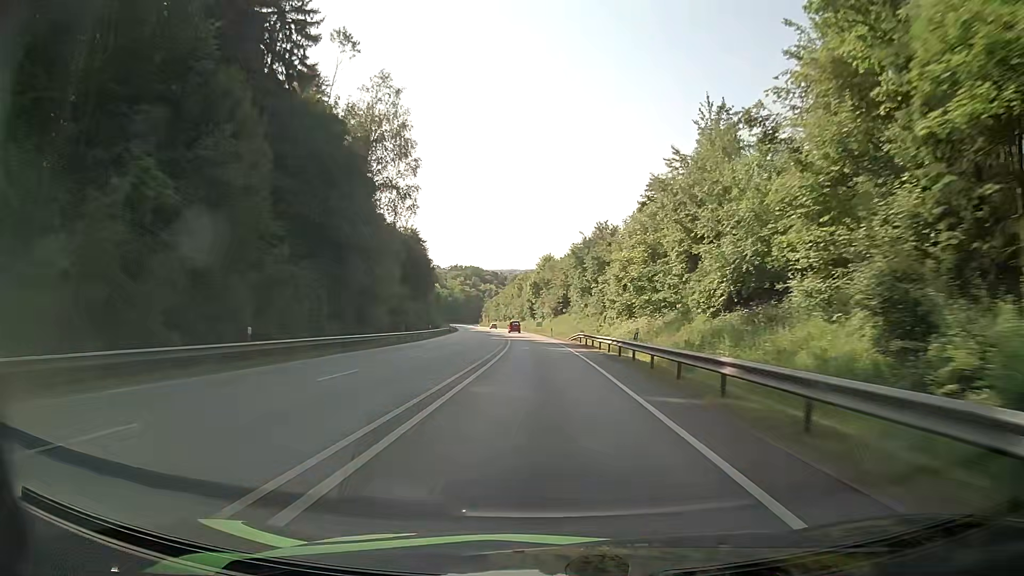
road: primary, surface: asphalt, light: Day
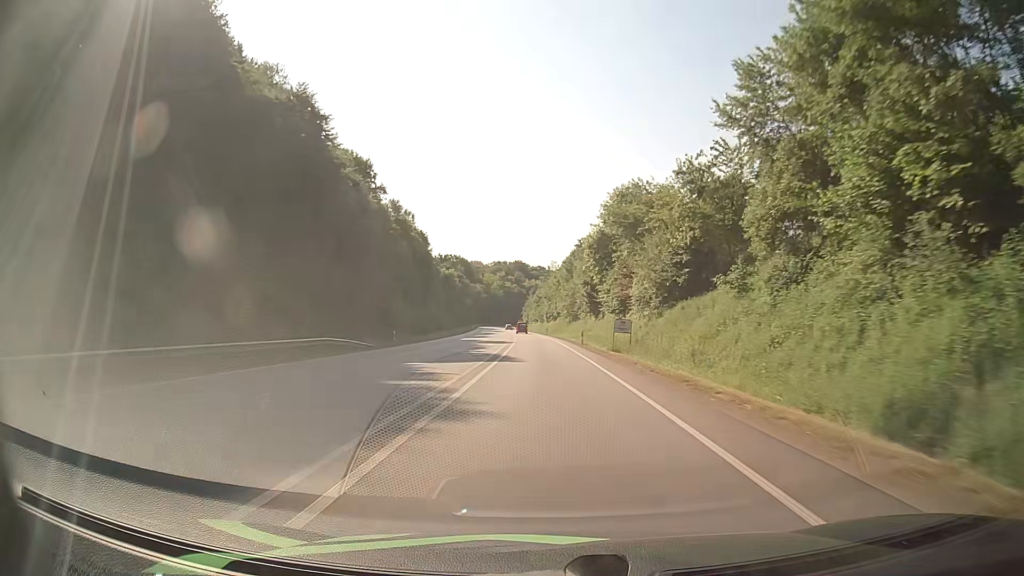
(-2.2, +76.1) m; -4°
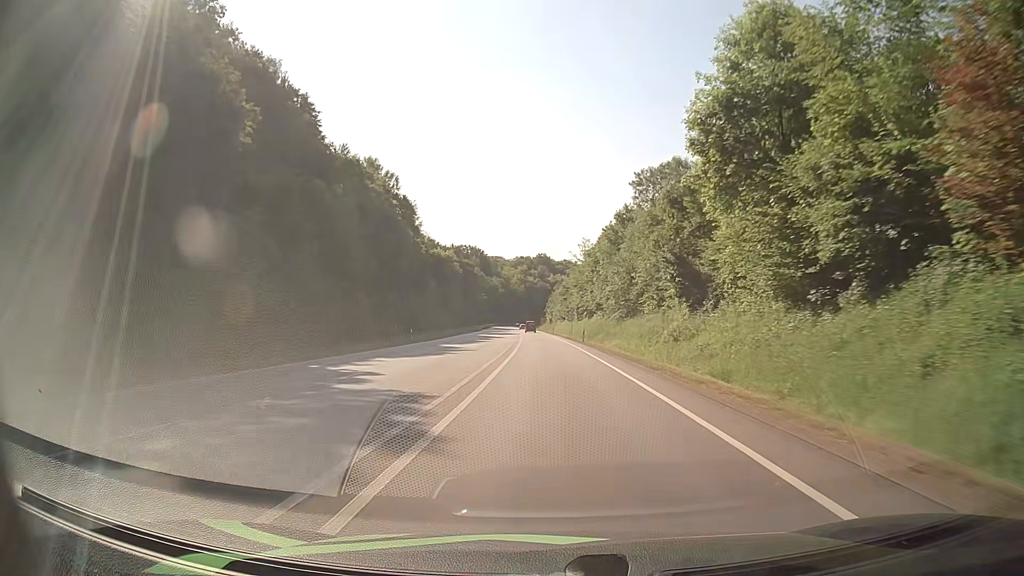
(-0.9, +45.4) m; -2°
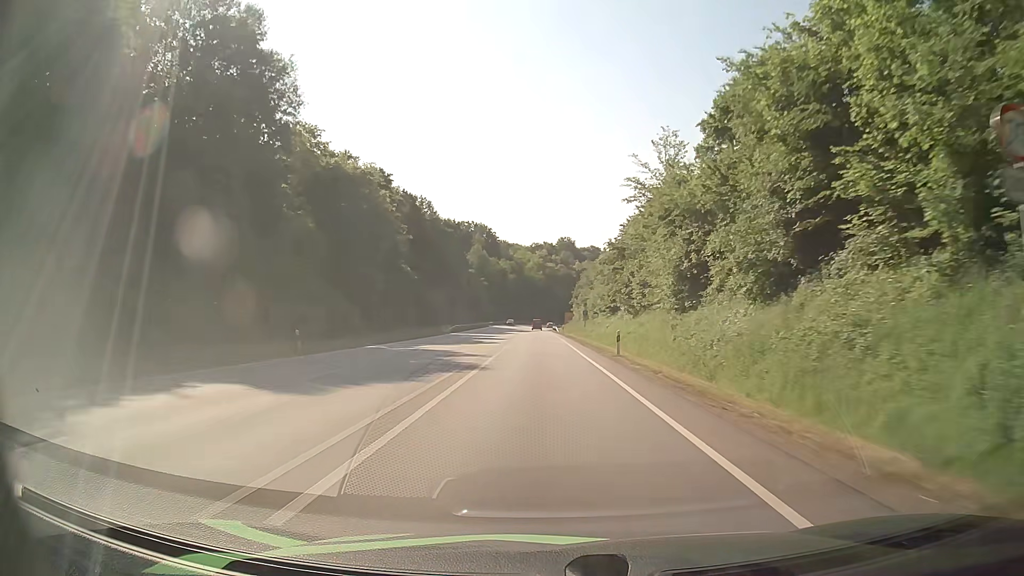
(-1.1, +74.6) m; -2°
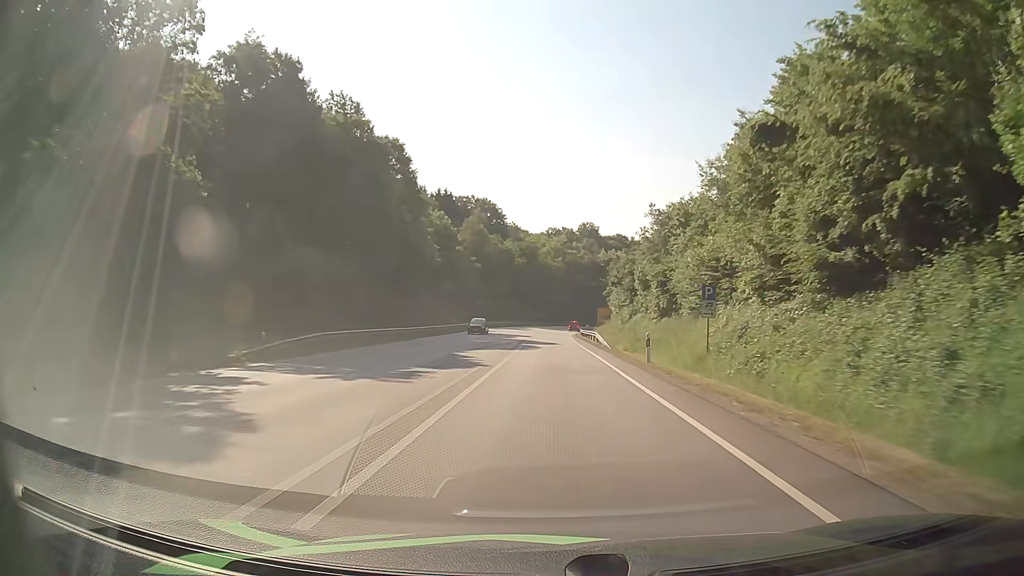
(-0.9, +56.3) m; -1°
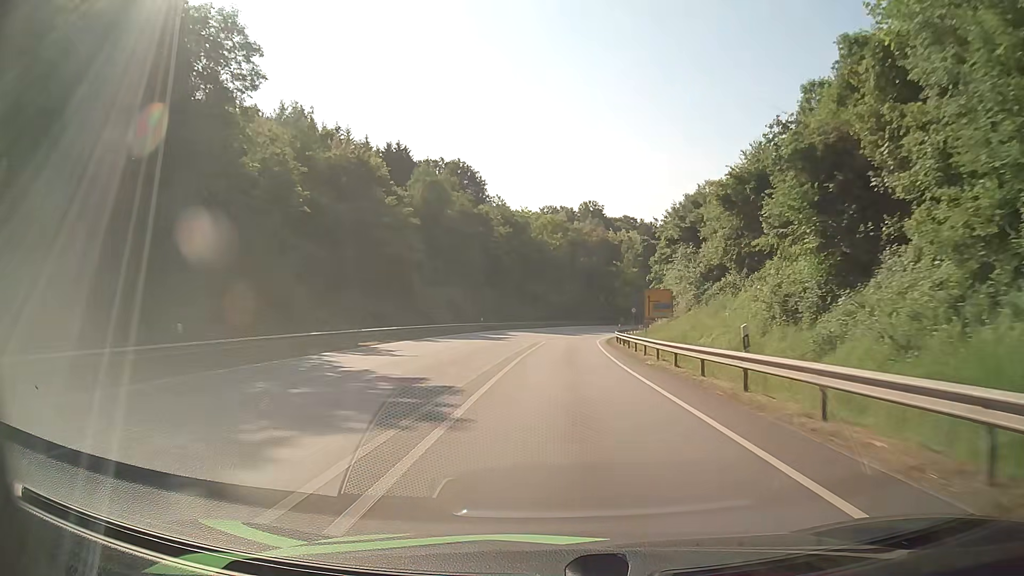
(-0.3, +52.6) m; 0°
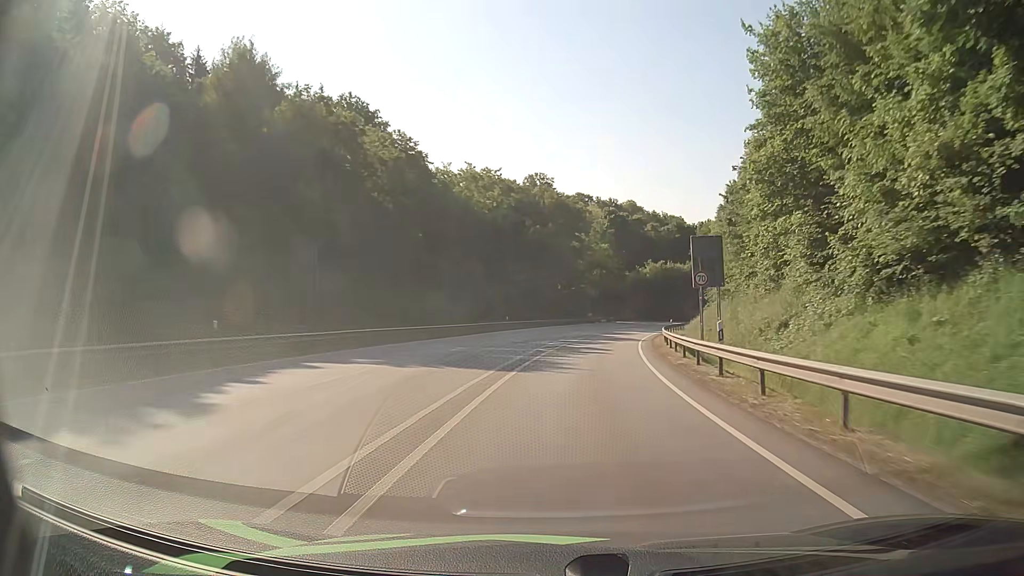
(+1.4, +49.1) m; +4°
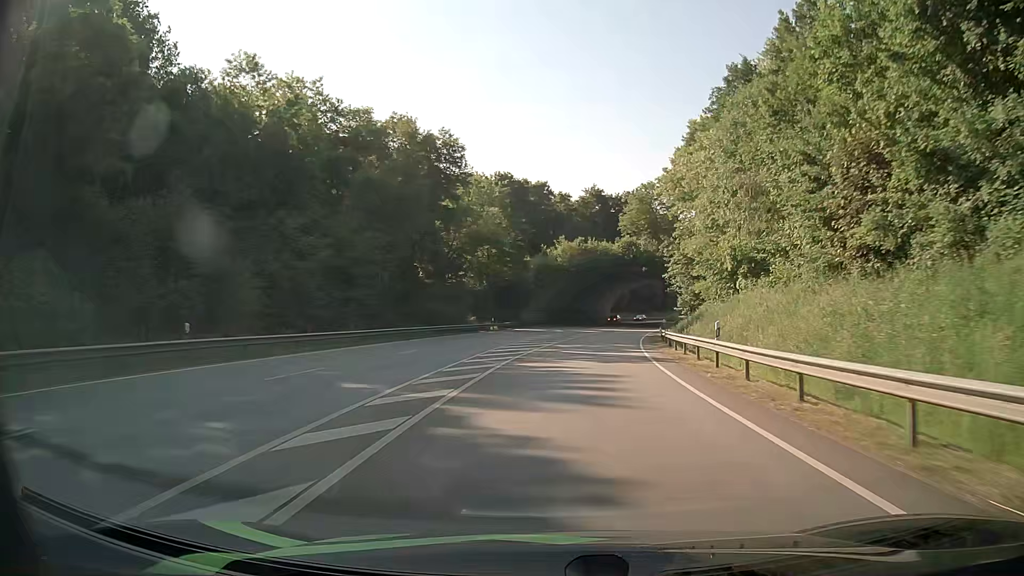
(+3.8, +45.5) m; +9°
(0, +10) (+1, +20) (+1, +30) (+2, +40) (+4, +50) (+6, +60) (+8, +69) (+10, +79) (+12, +89) (+15, +98) m
